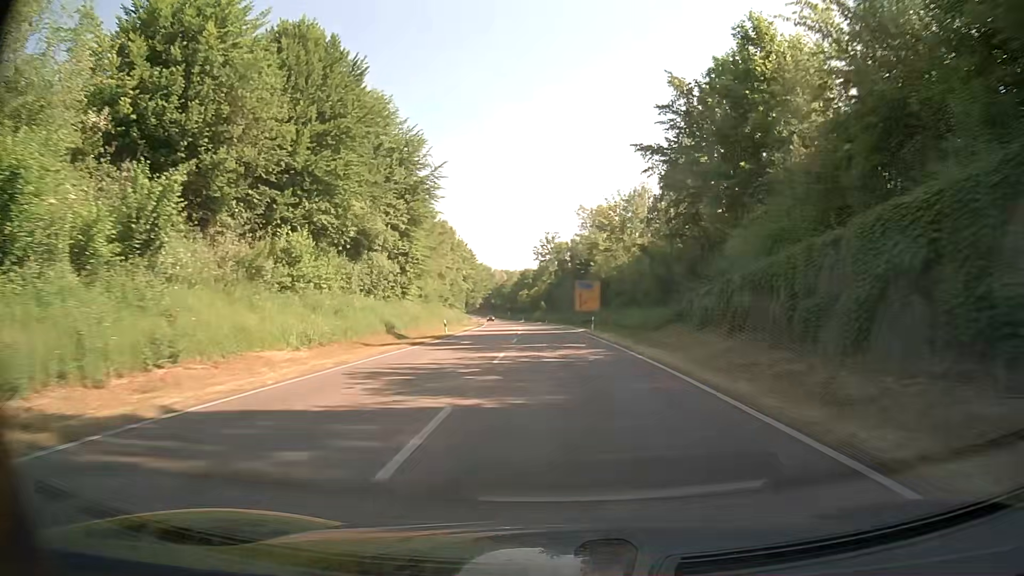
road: primary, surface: asphalt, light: Day
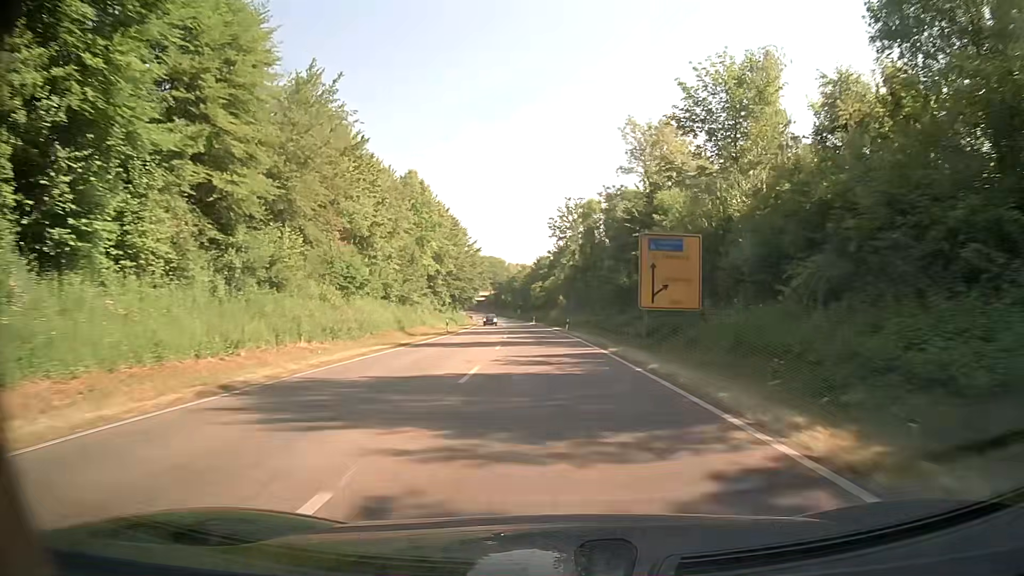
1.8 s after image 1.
(-1.0, +40.7) m; -2°
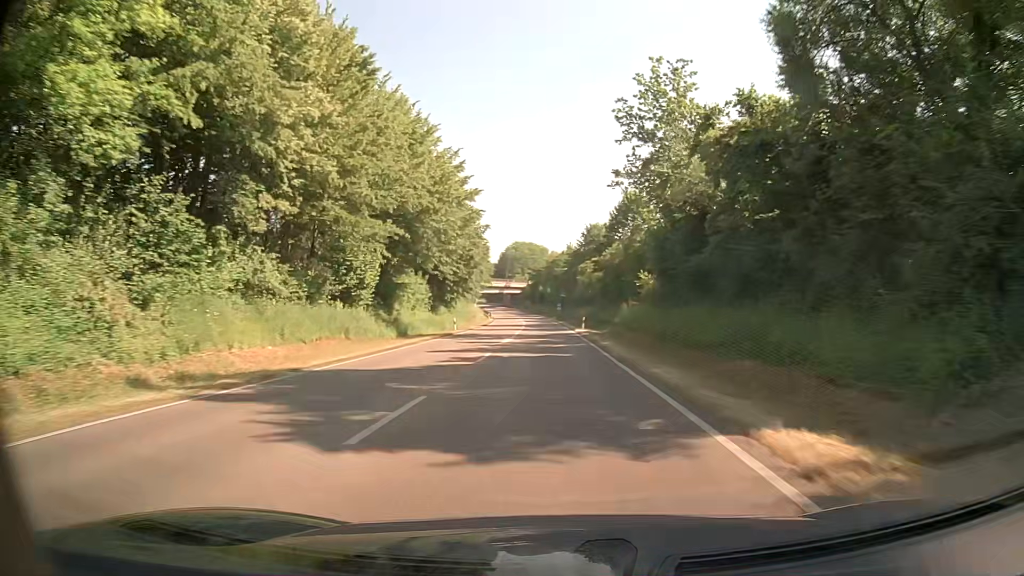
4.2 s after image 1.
(-1.8, +54.5) m; -4°
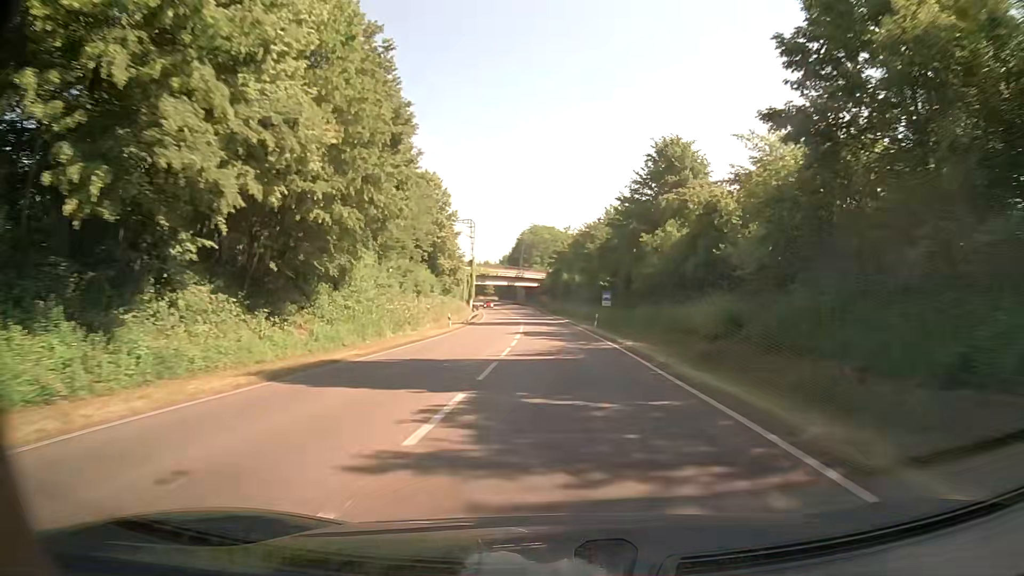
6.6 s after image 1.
(-1.1, +54.6) m; -2°
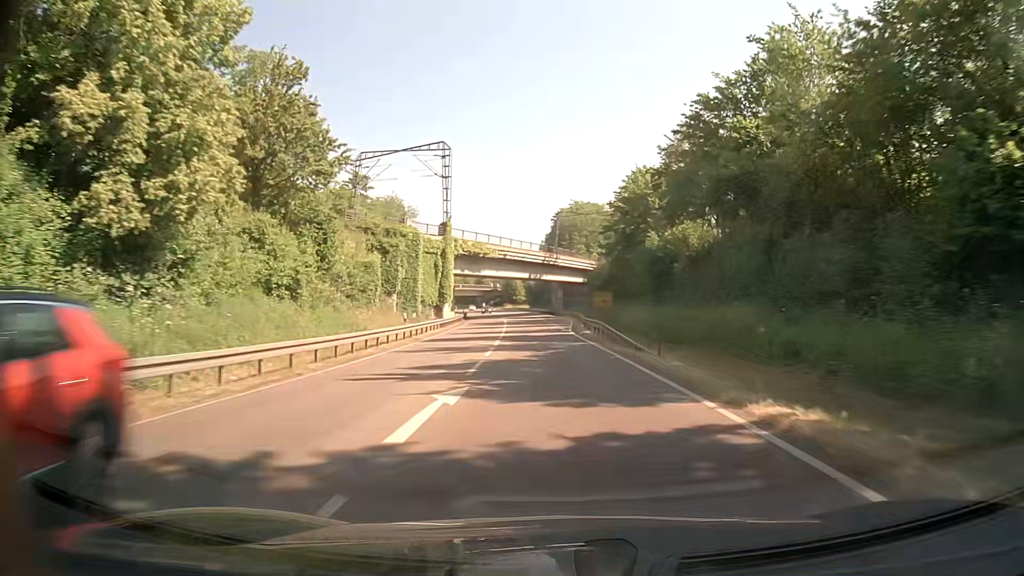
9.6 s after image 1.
(-1.7, +67.4) m; -4°
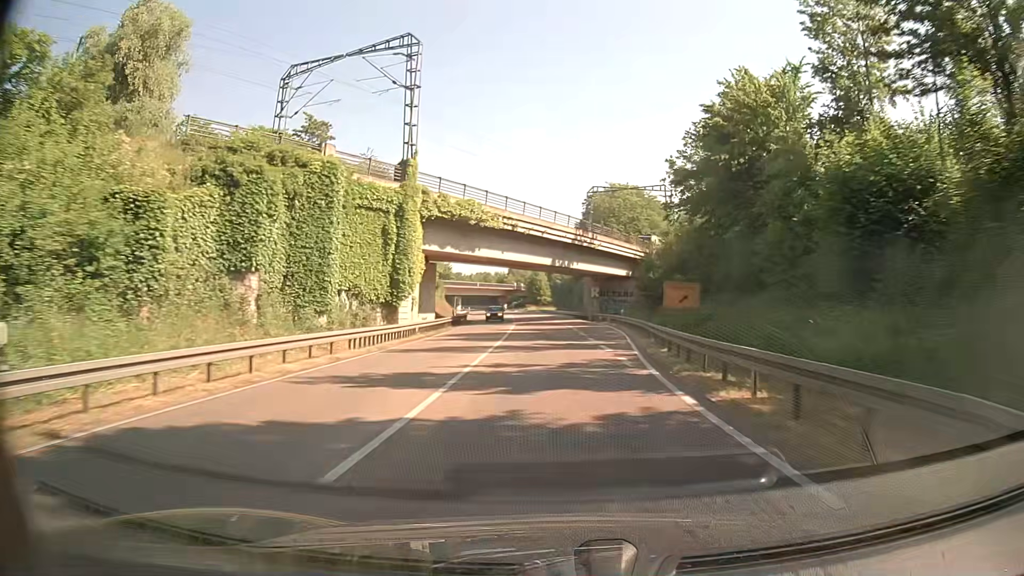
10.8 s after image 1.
(-0.6, +26.7) m; -2°
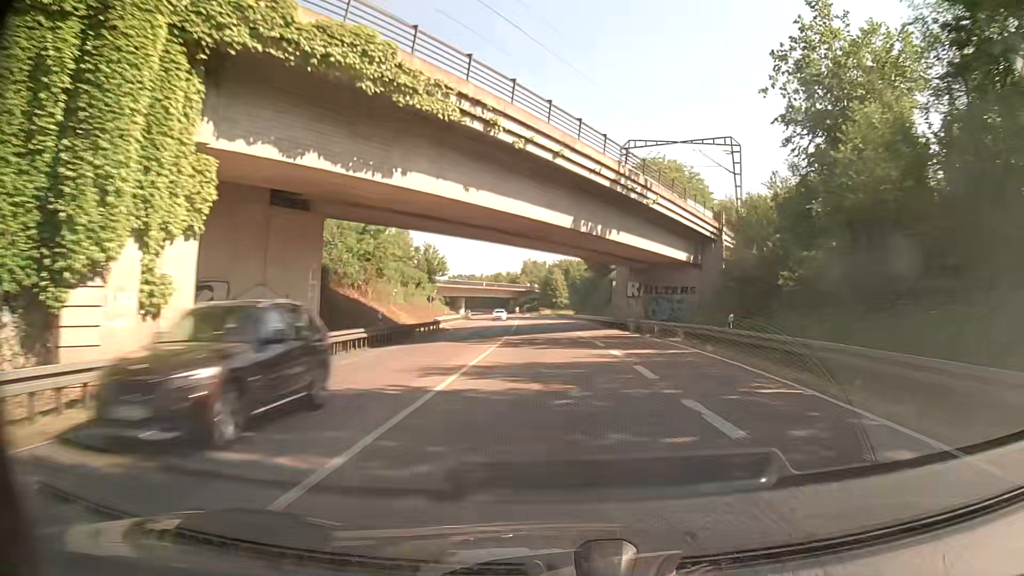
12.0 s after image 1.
(-0.2, +26.7) m; -1°
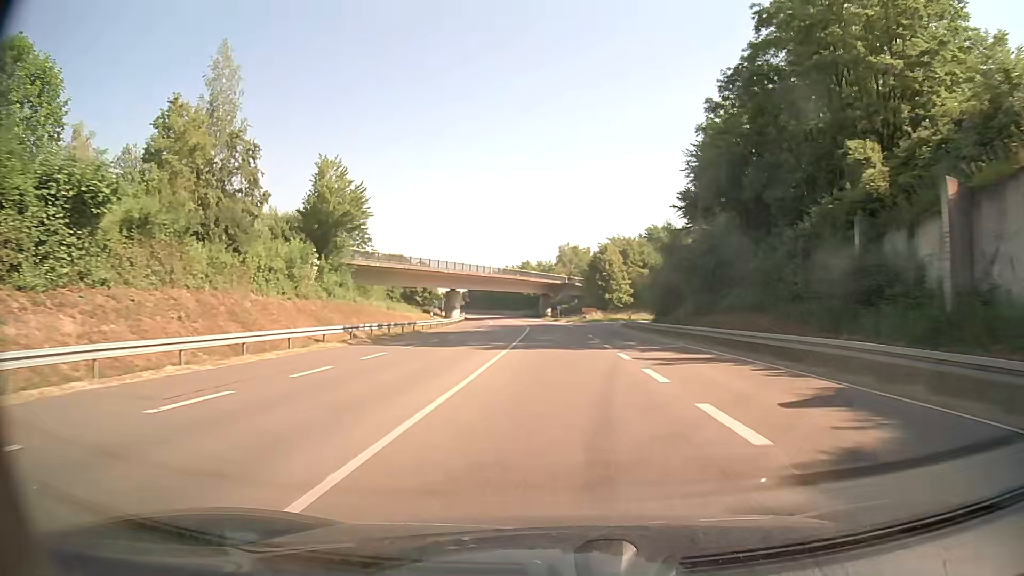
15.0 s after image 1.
(-1.2, +67.7) m; -3°
(0, +10) (0, +20) (0, +30) (-1, +40) (-1, +50) (-1, +60) (-2, +70) (-2, +80) (-3, +90) (-4, +100) m
